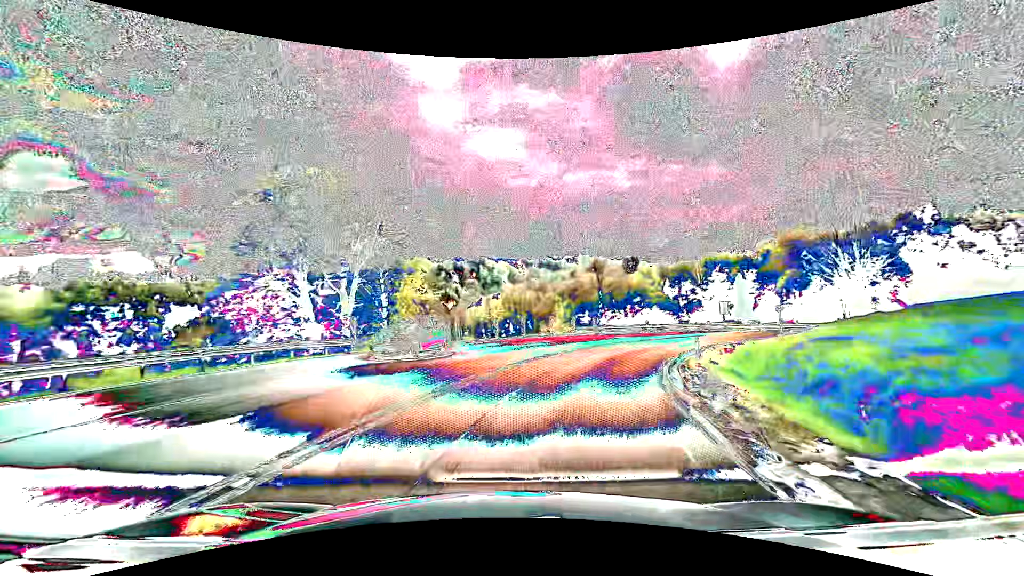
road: primary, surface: asphalt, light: Day
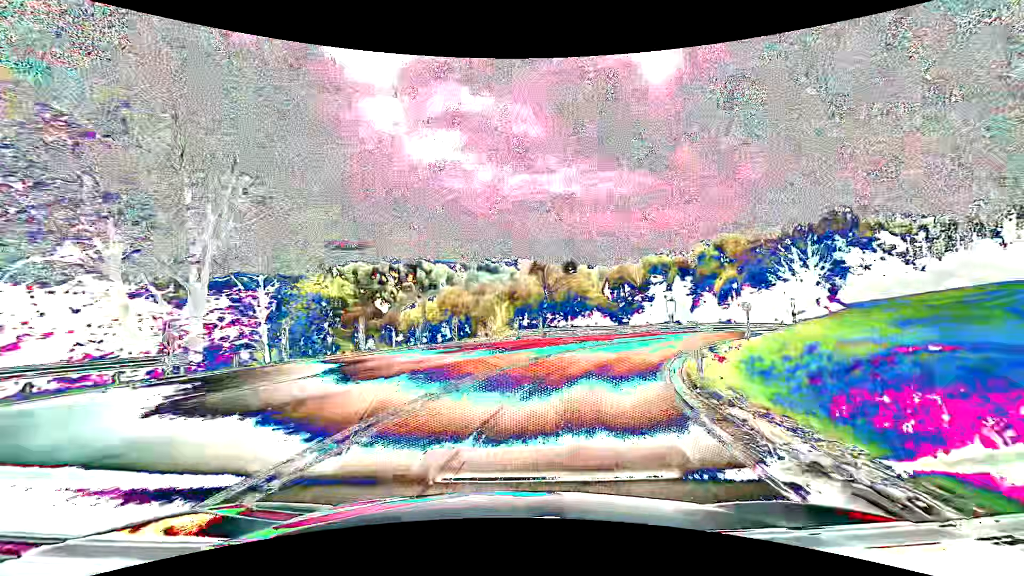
(+0.4, +7.5) m; +7°
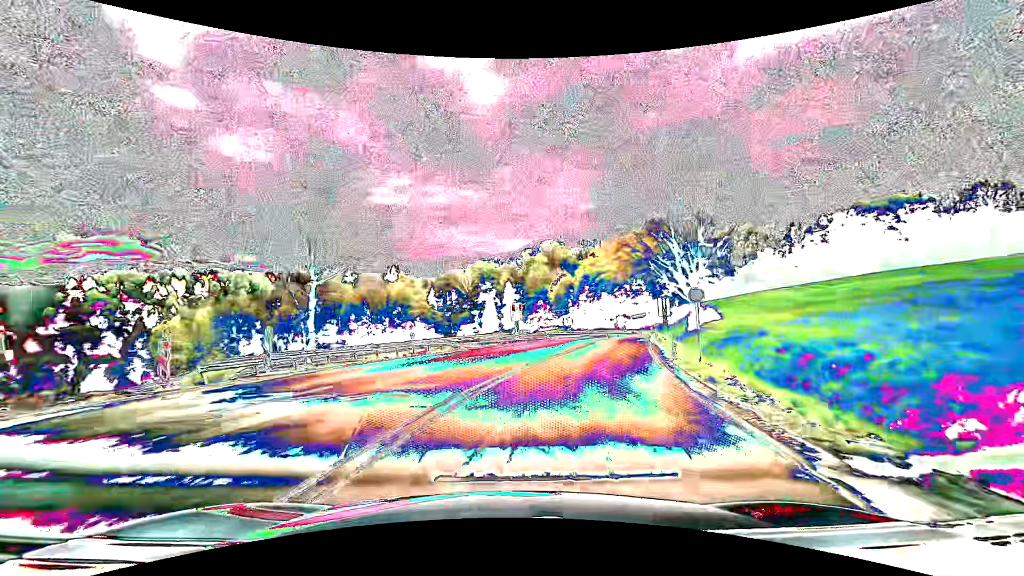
(+3.9, +22.2) m; +20°
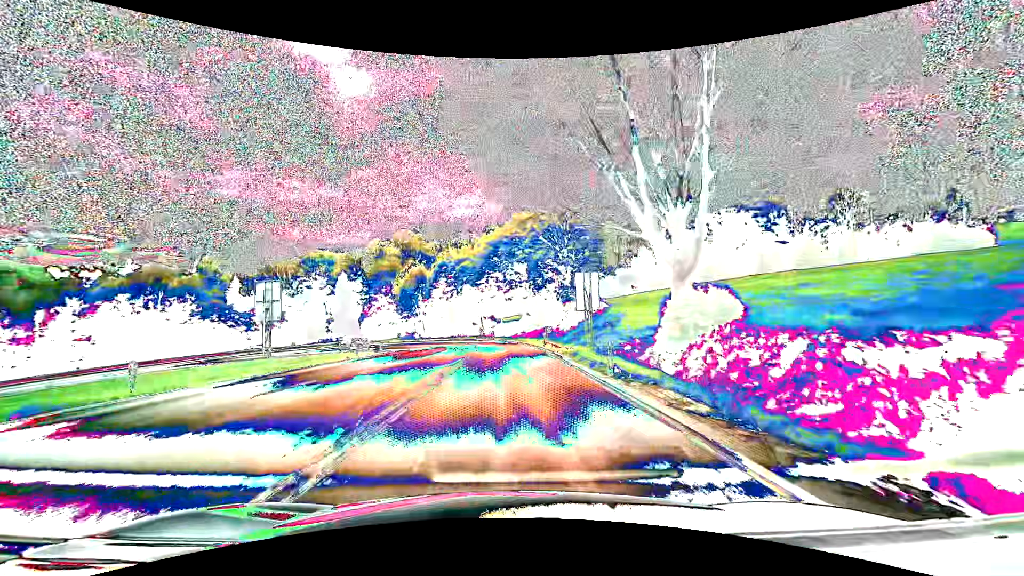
(+5.4, +29.9) m; +15°
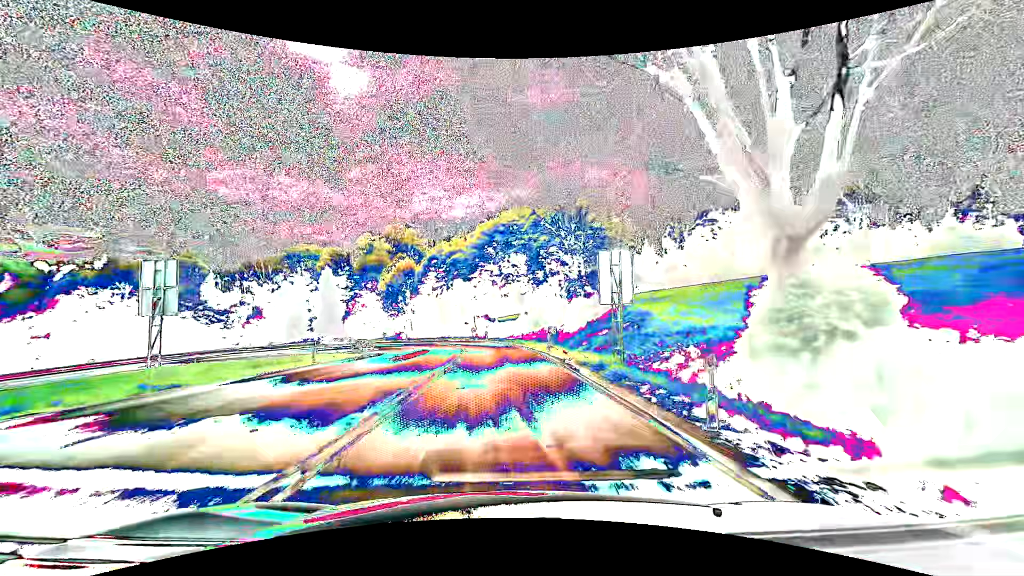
(0.0, +7.7) m; 0°
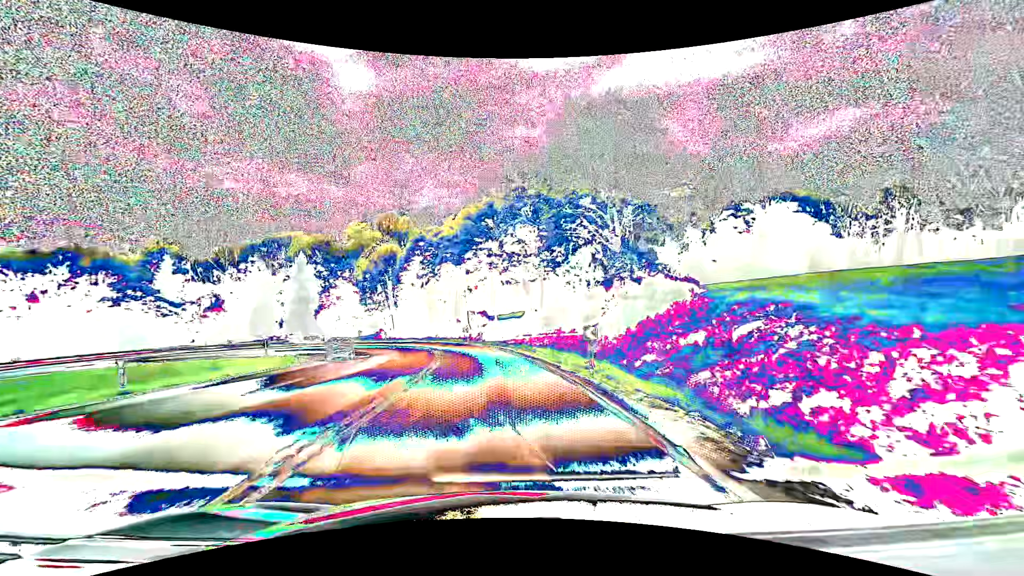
(0.0, +15.3) m; -1°
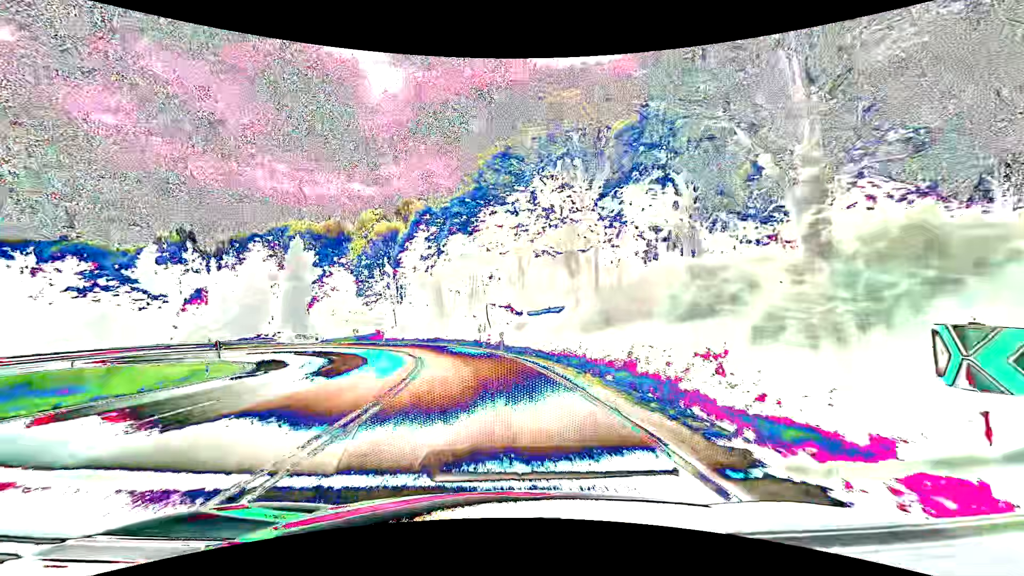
(-0.2, +15.3) m; -3°
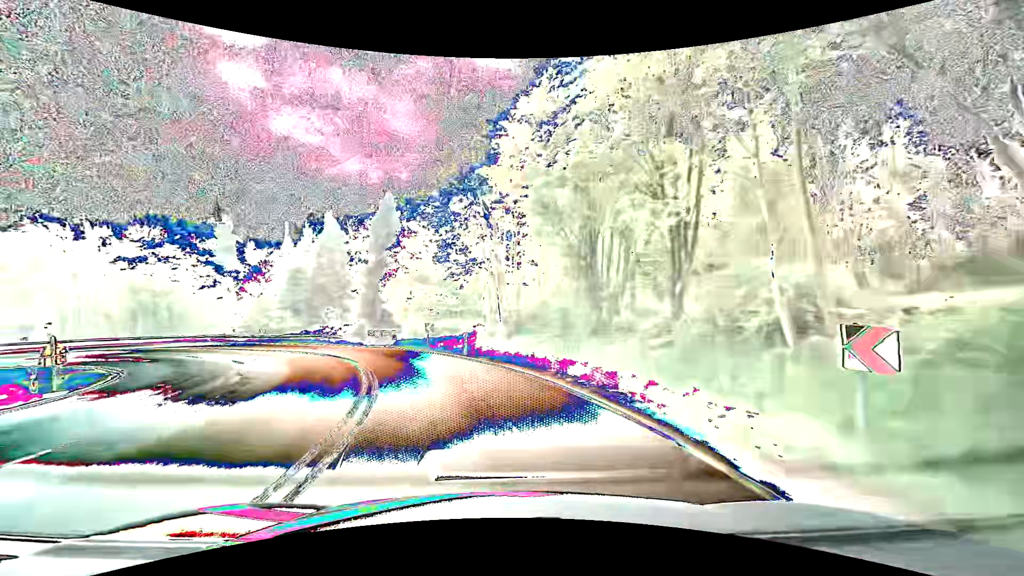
(-3.7, +30.1) m; -17°
(-1, +10) (-4, +20) (-8, +29) (-14, +37) (-21, +44) (-29, +49) (-39, +53) (-48, +55) (-58, +55) (-68, +53) m
